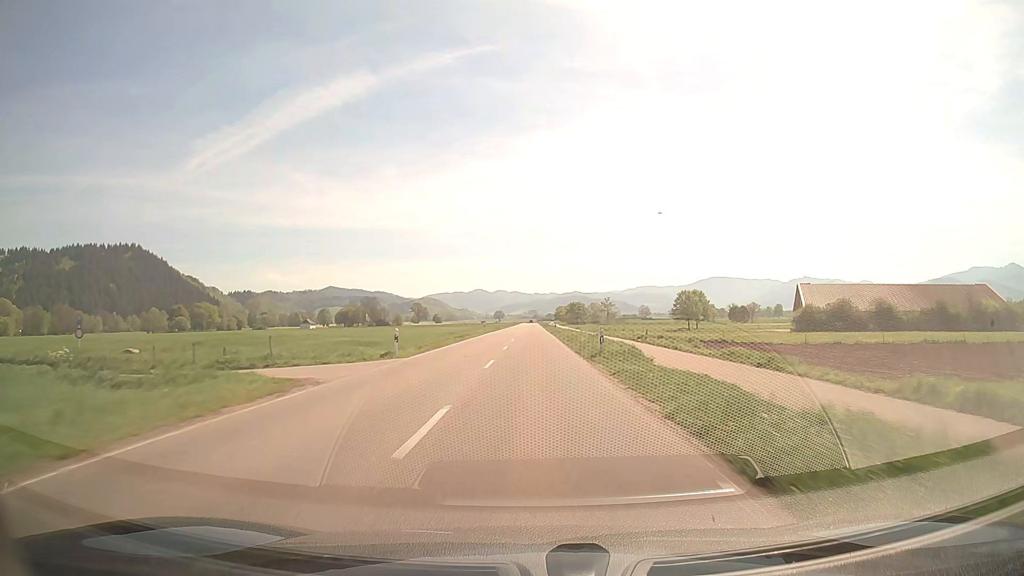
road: secondary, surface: asphalt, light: Day
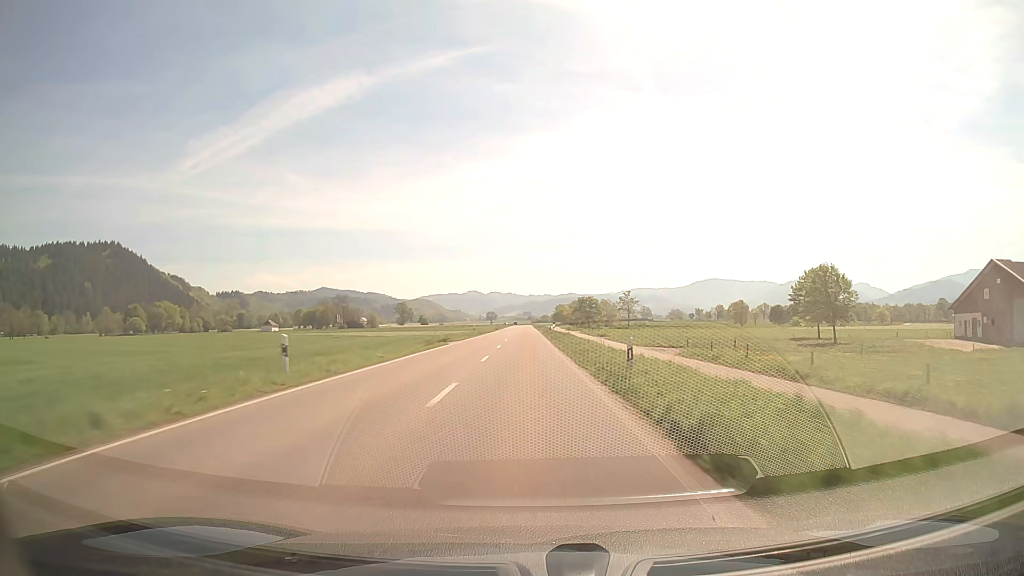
(+0.4, +56.4) m; +1°
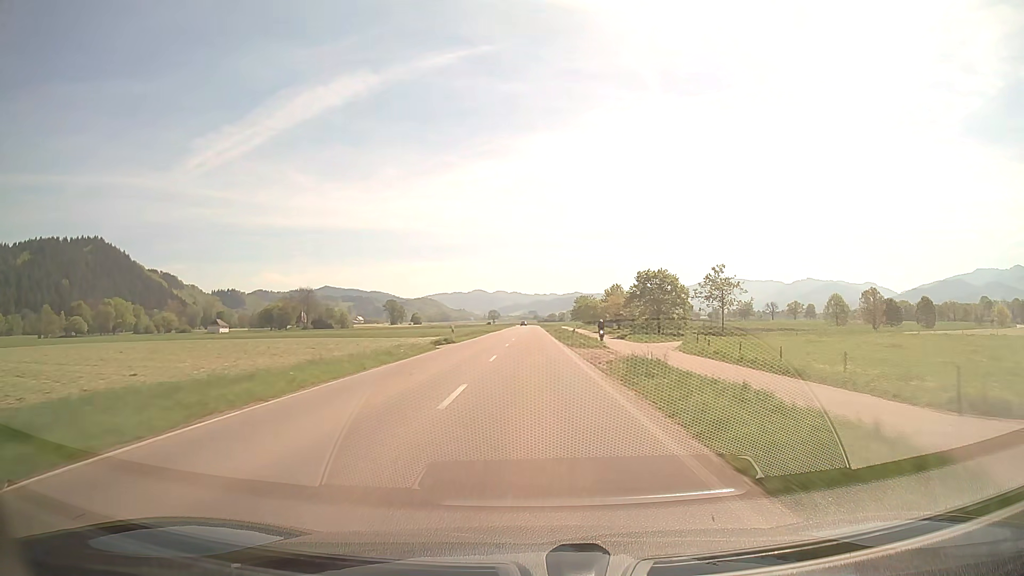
(-0.5, +72.7) m; -1°
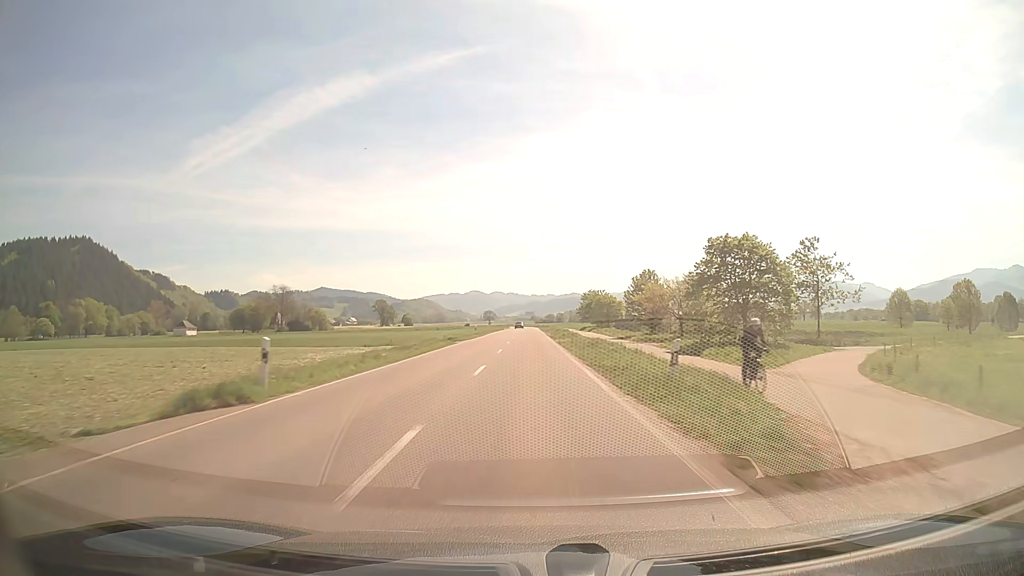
(+0.1, +29.7) m; 0°
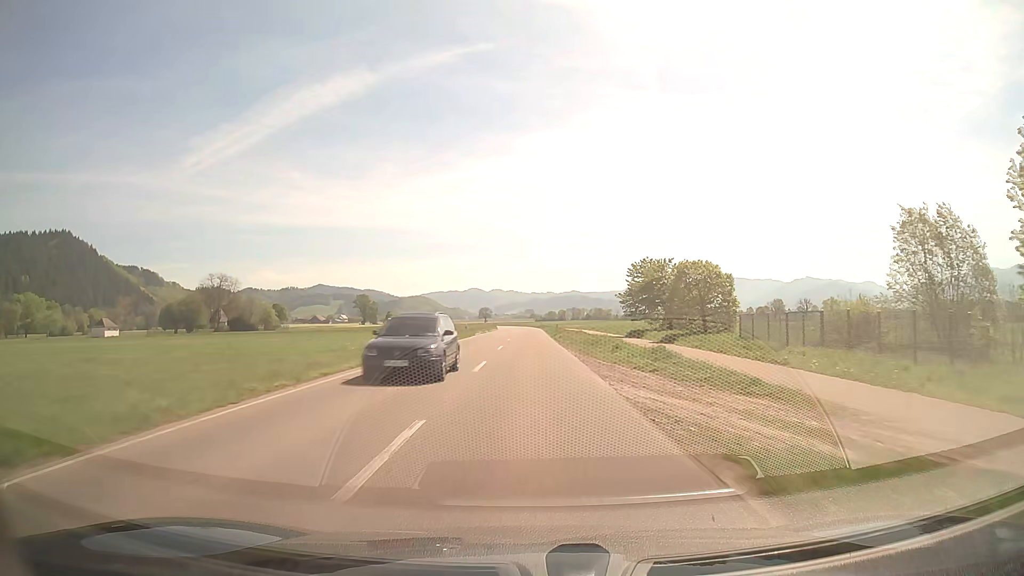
(0.0, +60.0) m; 0°
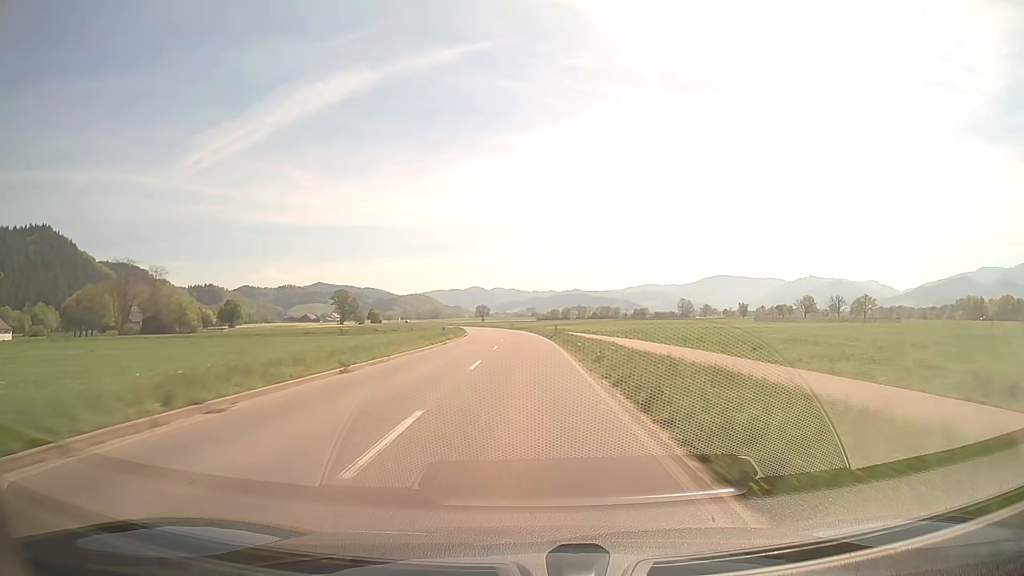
(+0.1, +59.4) m; 0°
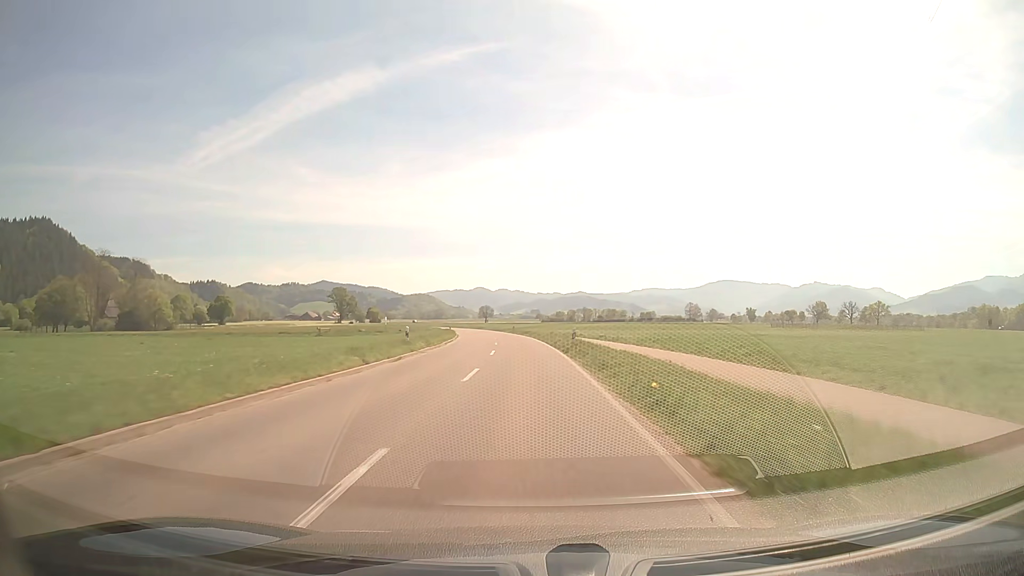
(0.0, +14.6) m; 0°
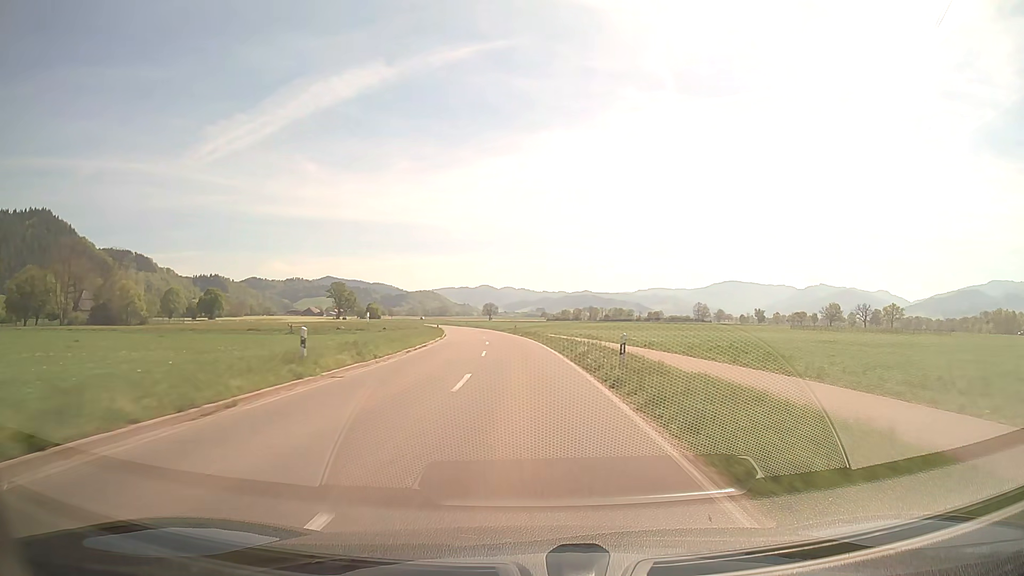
(0.0, +14.5) m; 0°
(0, +10) (0, +20) (-1, +30) (-1, +40) (-2, +50) (-3, +60) (-4, +70) (-5, +80) (-7, +90) (-9, +99) m
